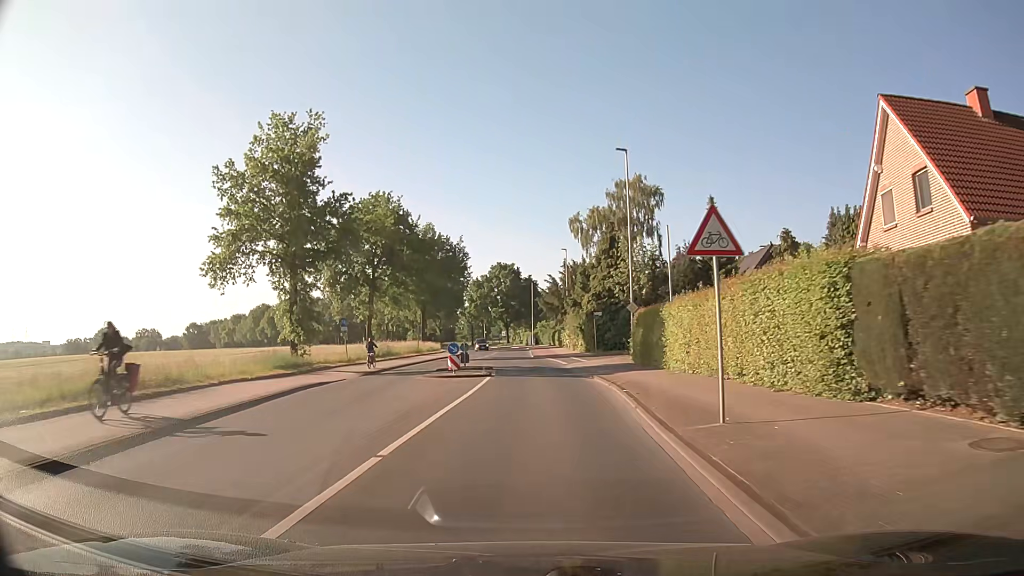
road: secondary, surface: asphalt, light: Day
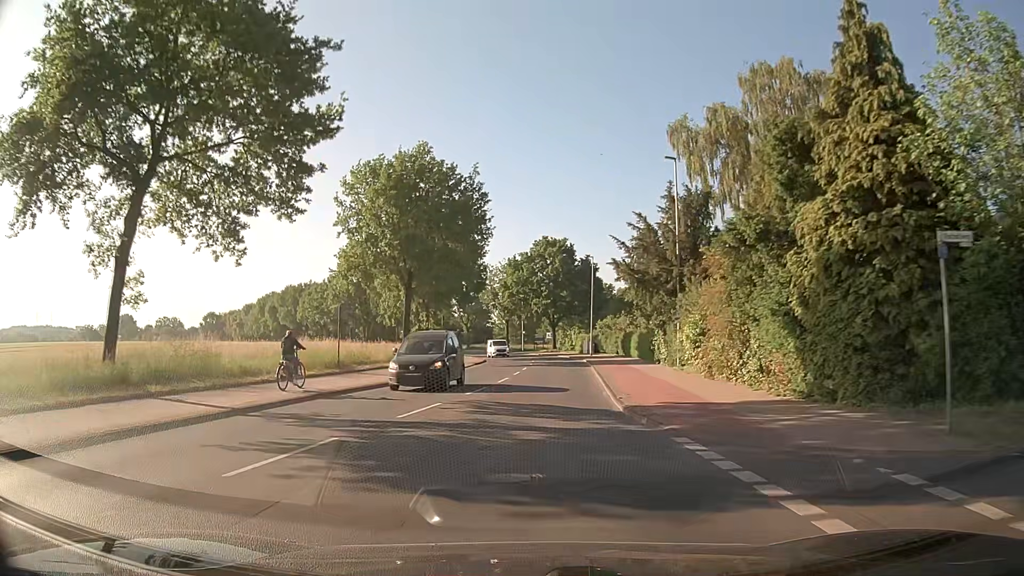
(-0.7, +38.0) m; -5°
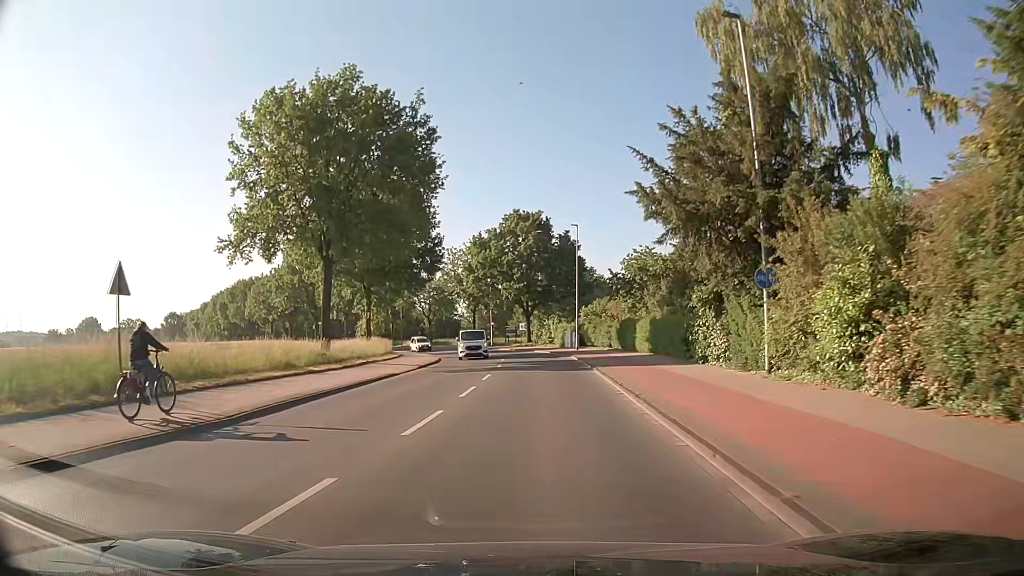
(+0.3, +15.2) m; +3°
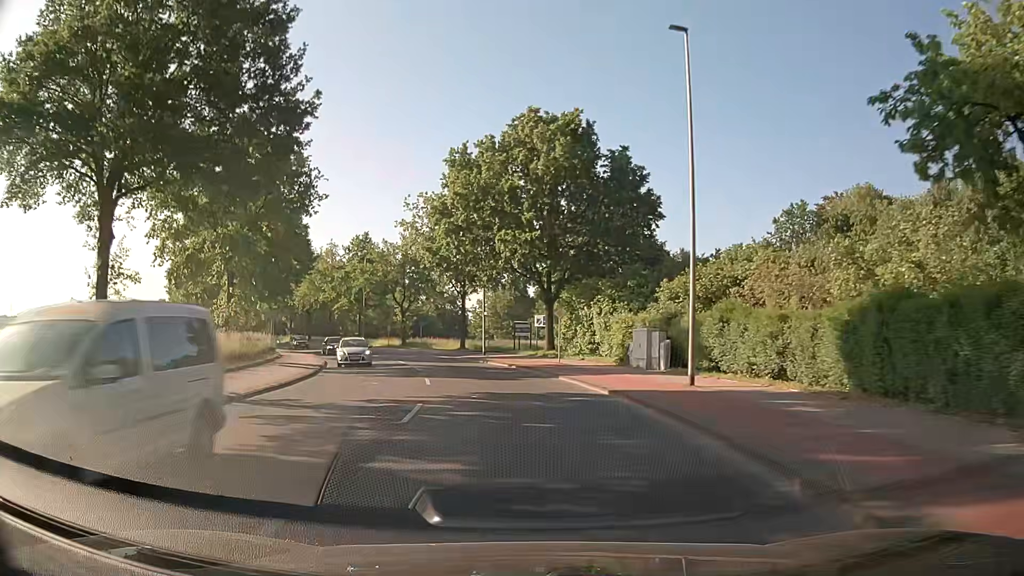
(+0.6, +38.0) m; -2°
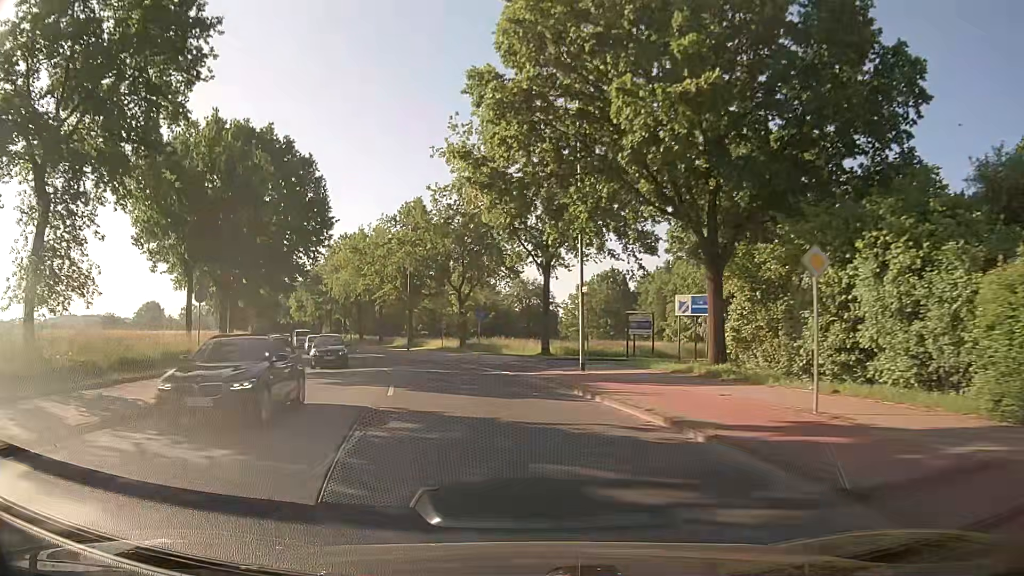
(-1.5, +22.8) m; -8°
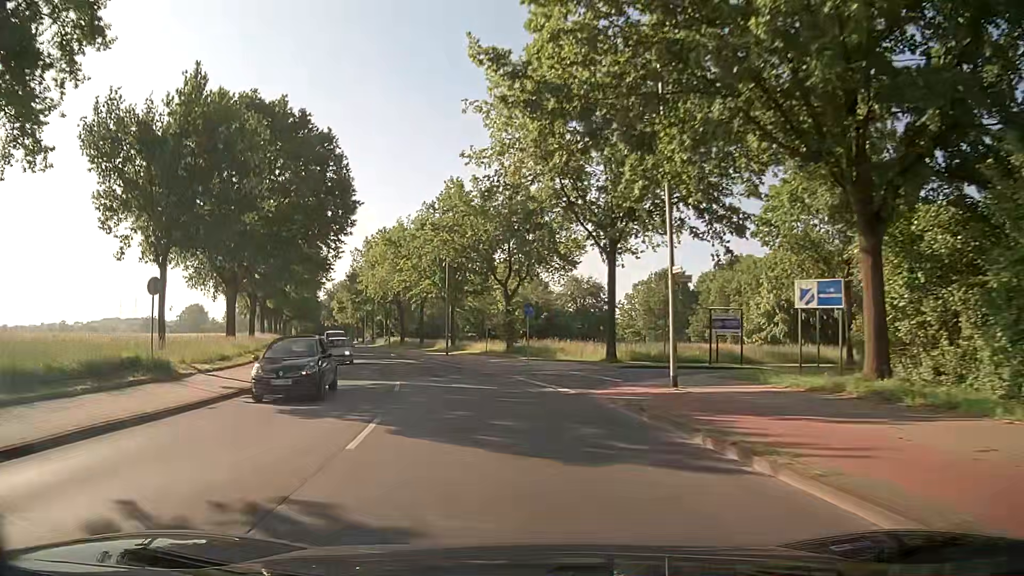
(-0.3, +7.6) m; -4°
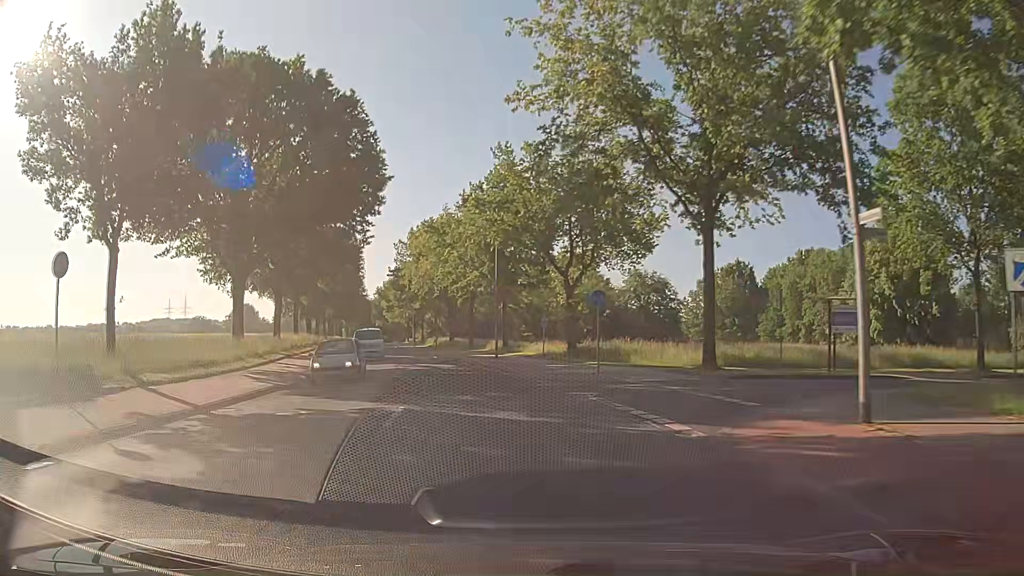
(-0.3, +7.6) m; -5°
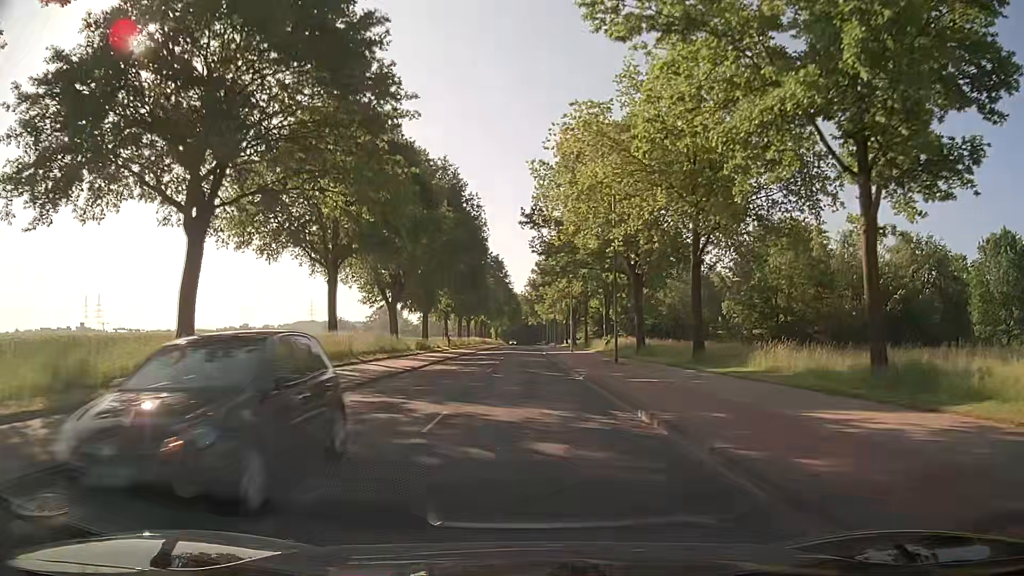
(-5.6, +37.5) m; -14°
(0, +10) (0, +20) (0, +30) (0, +40) (0, +50) (0, +60) (0, +70) (0, +80) (0, +90) (0, +100) m
